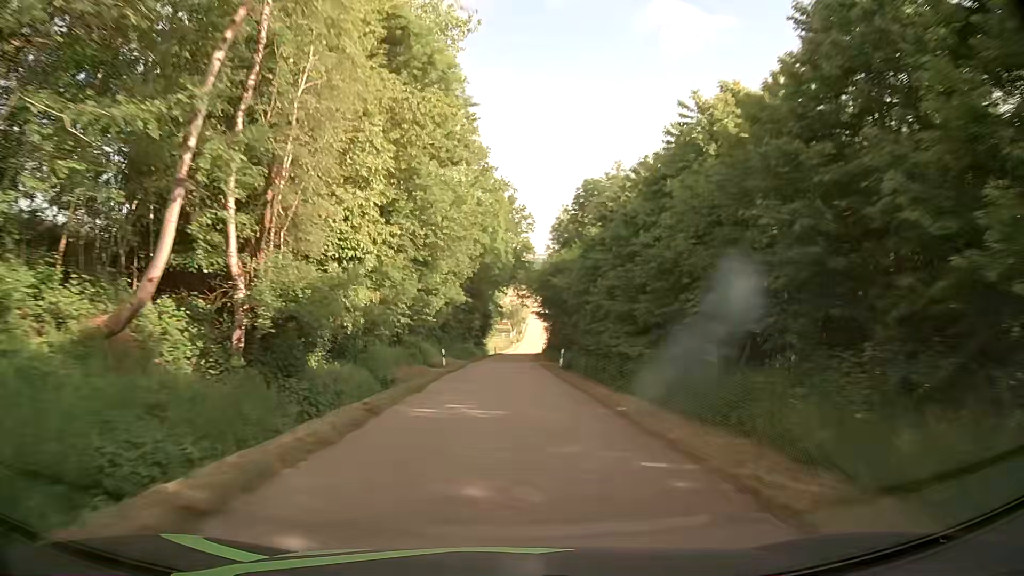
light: Day
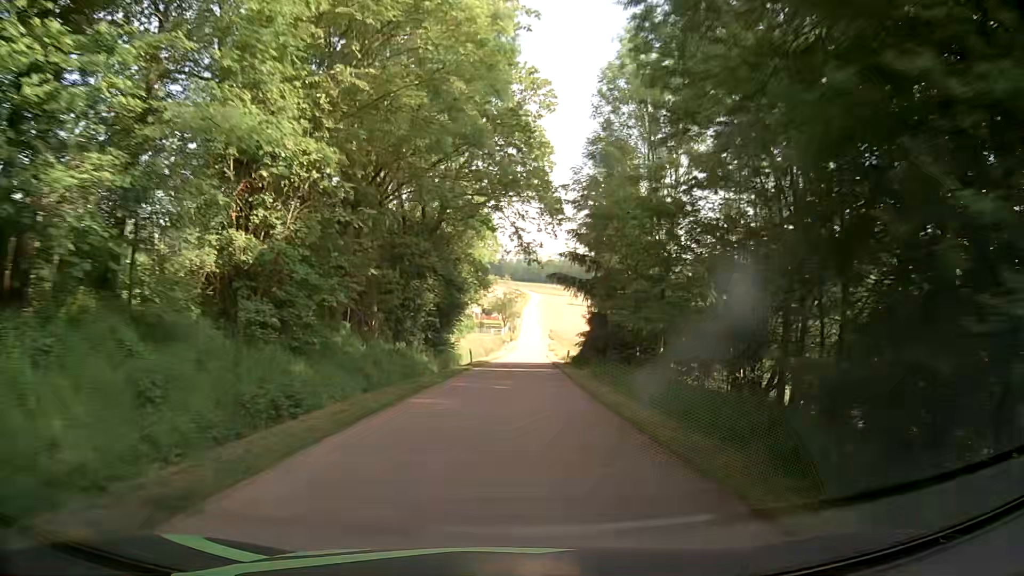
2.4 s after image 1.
(+0.3, +43.5) m; +1°
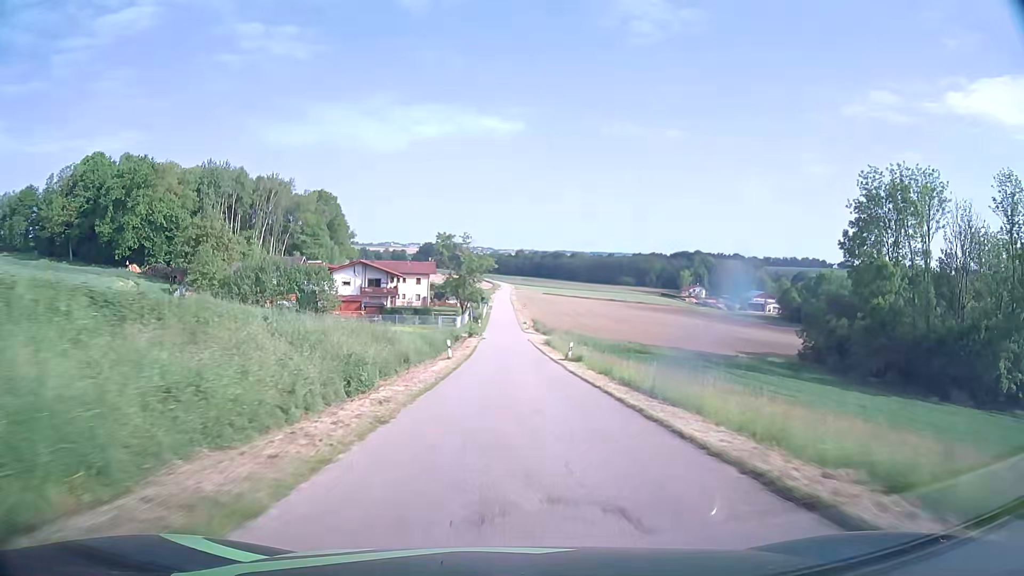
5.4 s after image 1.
(+1.1, +57.7) m; +3°
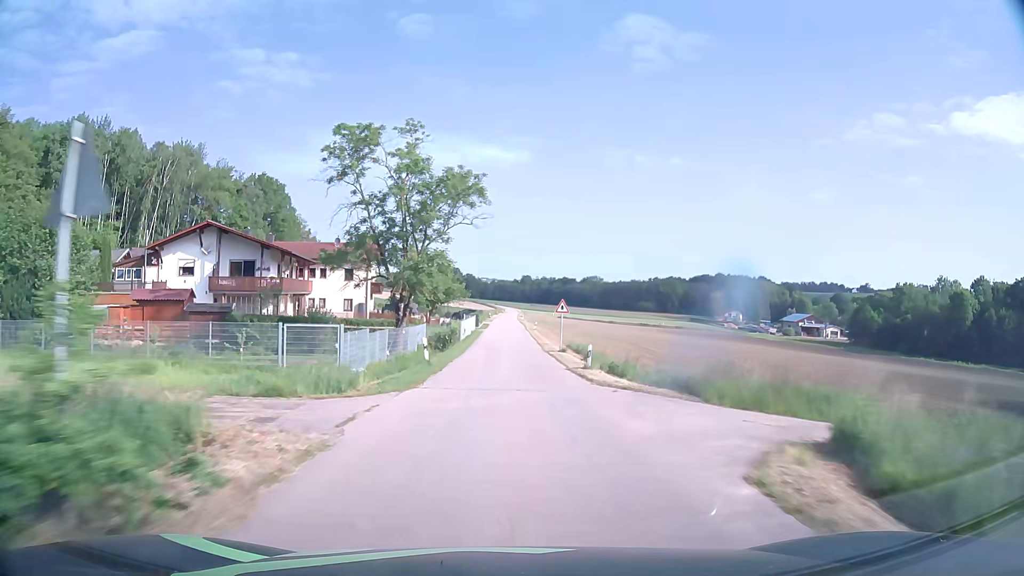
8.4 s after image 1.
(-0.2, +59.5) m; 0°
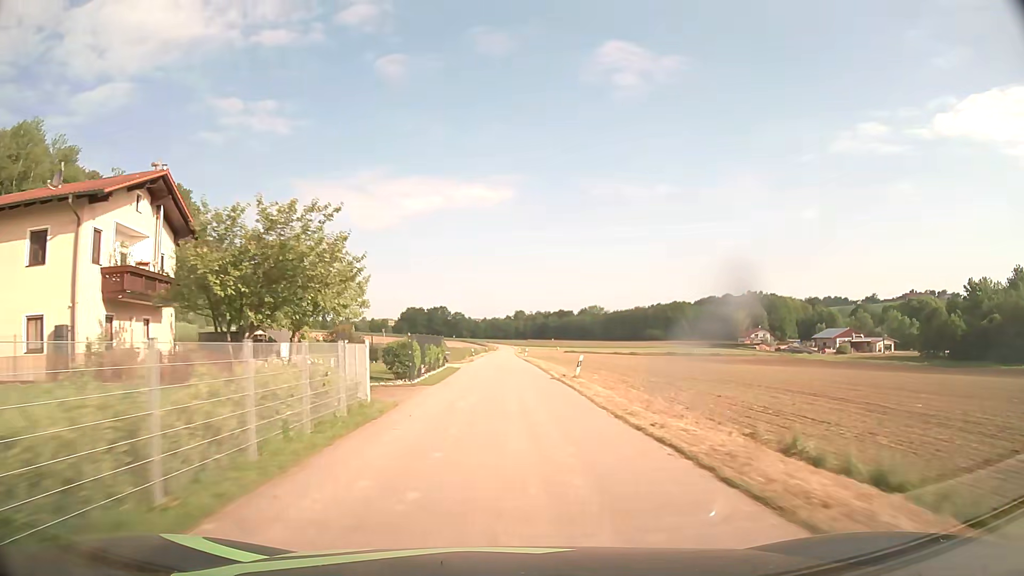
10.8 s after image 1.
(+0.1, +48.1) m; +1°
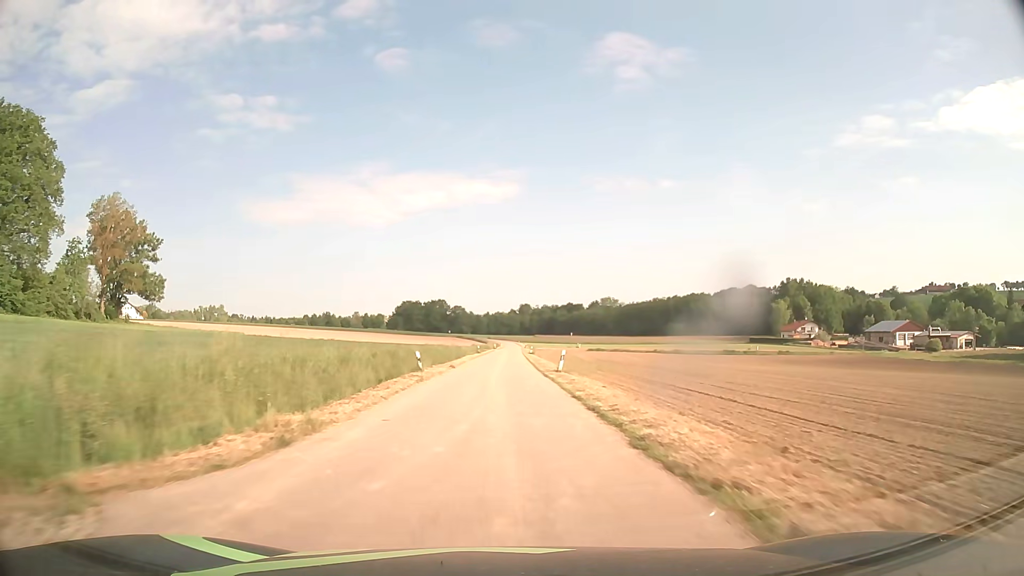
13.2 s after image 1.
(-0.1, +48.1) m; -1°
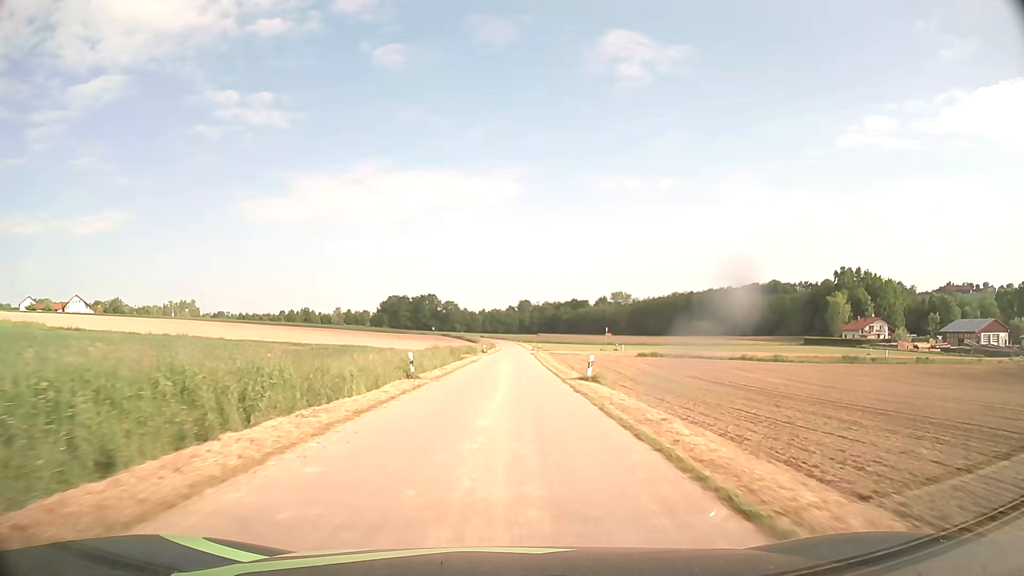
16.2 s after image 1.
(-0.1, +55.6) m; 0°
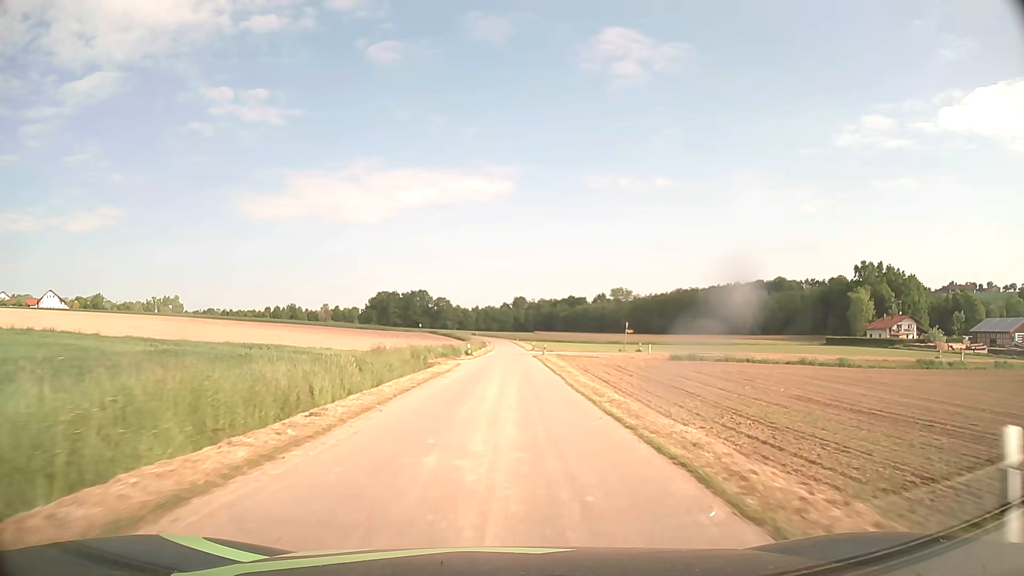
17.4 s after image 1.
(+0.1, +20.5) m; 0°
